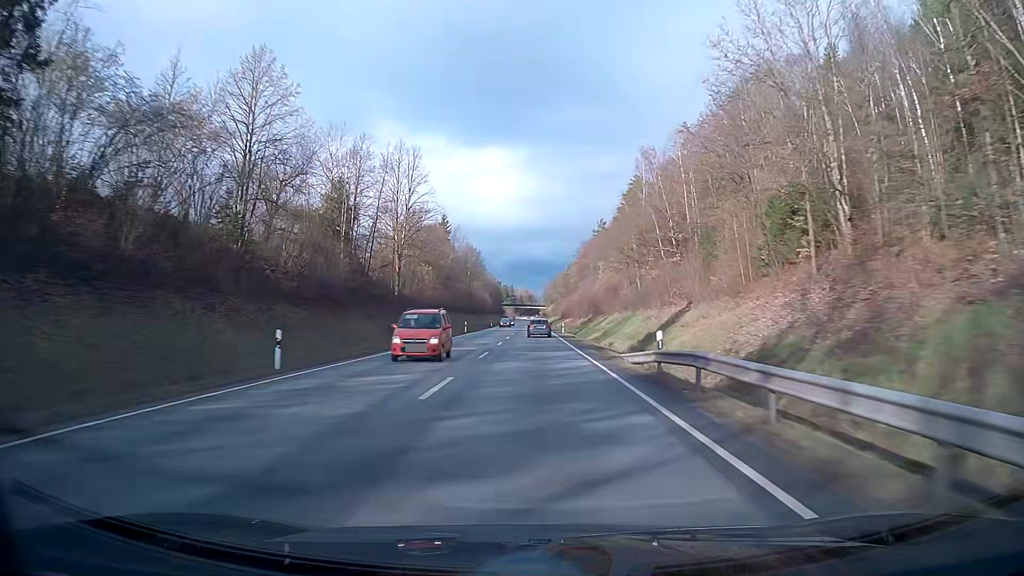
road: primary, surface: asphalt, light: Day
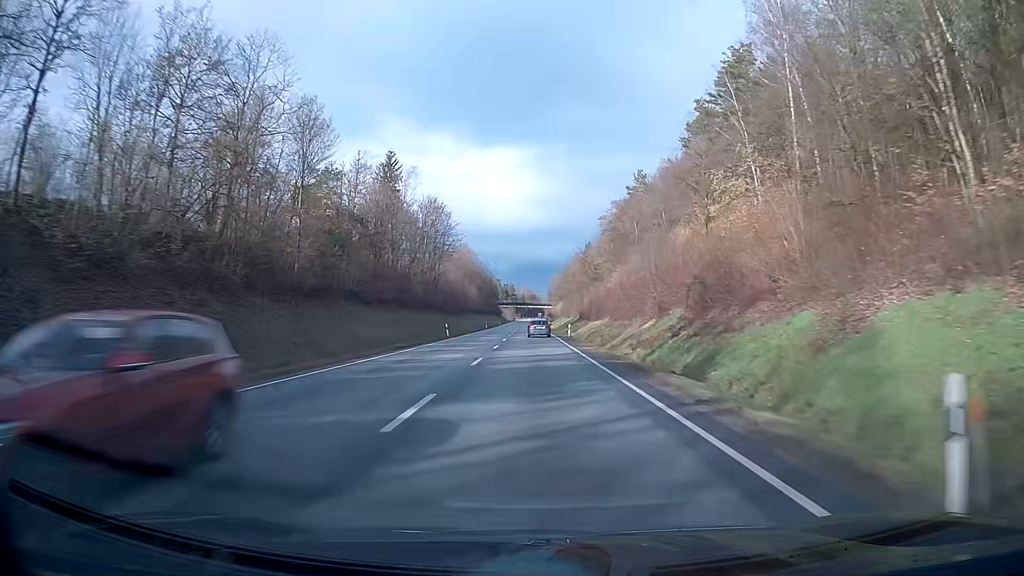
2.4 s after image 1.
(-0.1, +63.2) m; 0°
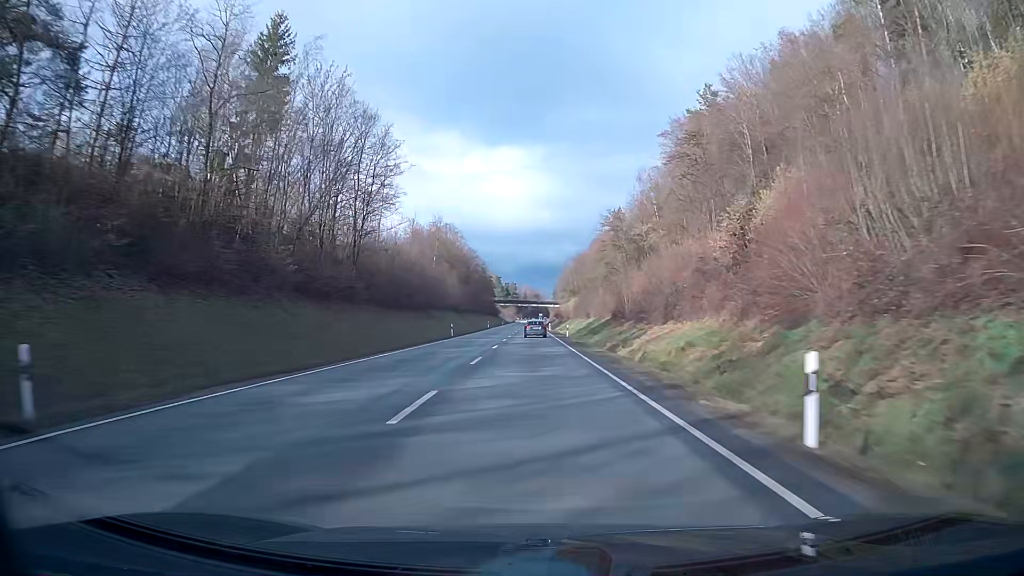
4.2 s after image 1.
(-0.1, +47.4) m; 0°
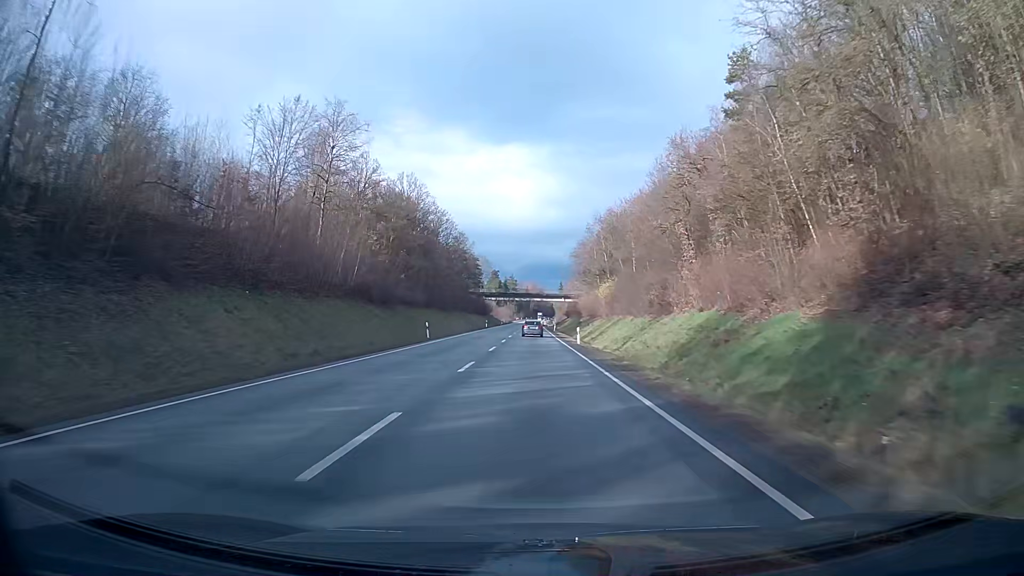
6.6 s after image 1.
(-0.1, +63.2) m; 0°
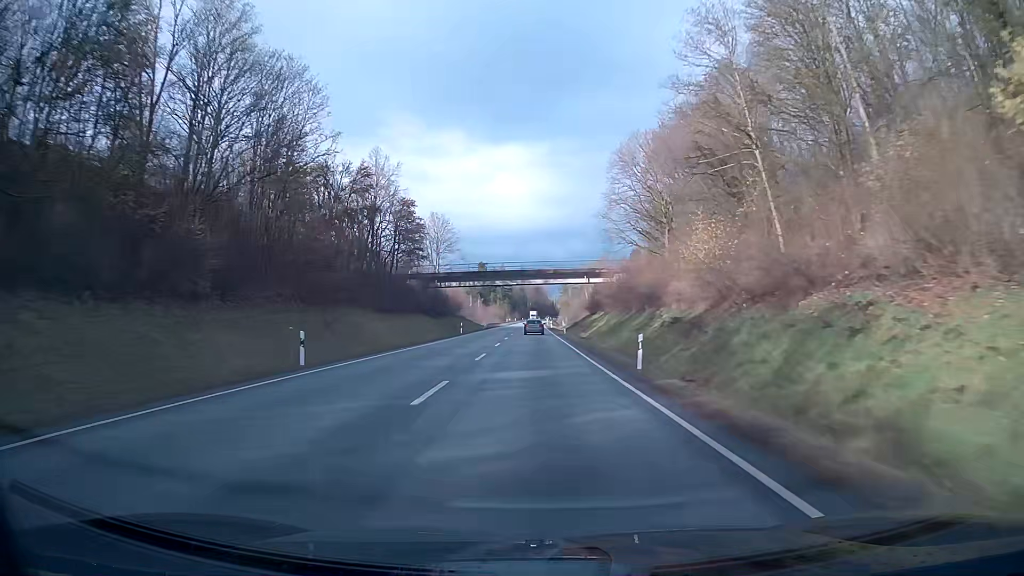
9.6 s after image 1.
(+0.1, +79.0) m; 0°
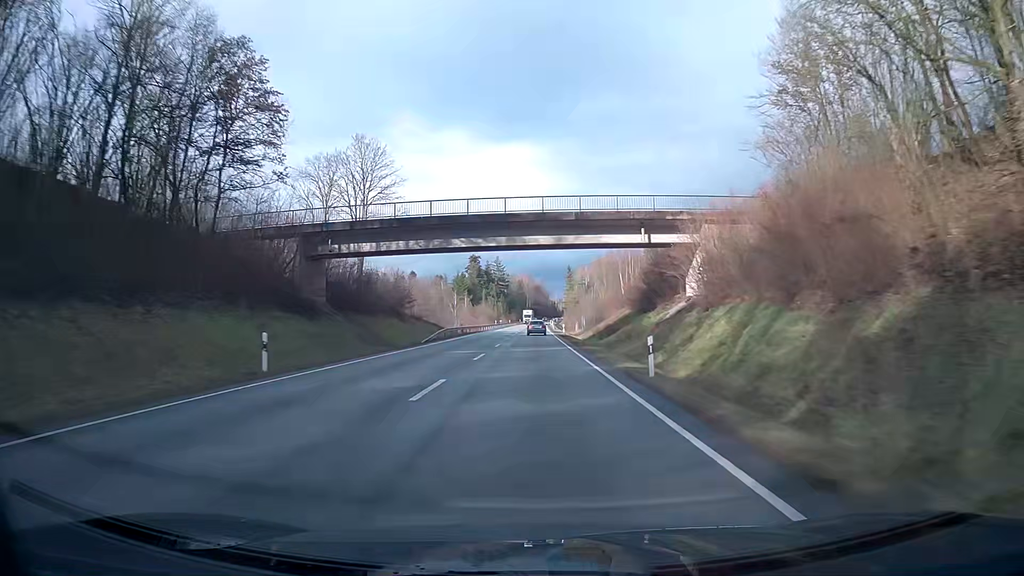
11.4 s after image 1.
(+0.1, +47.4) m; 0°
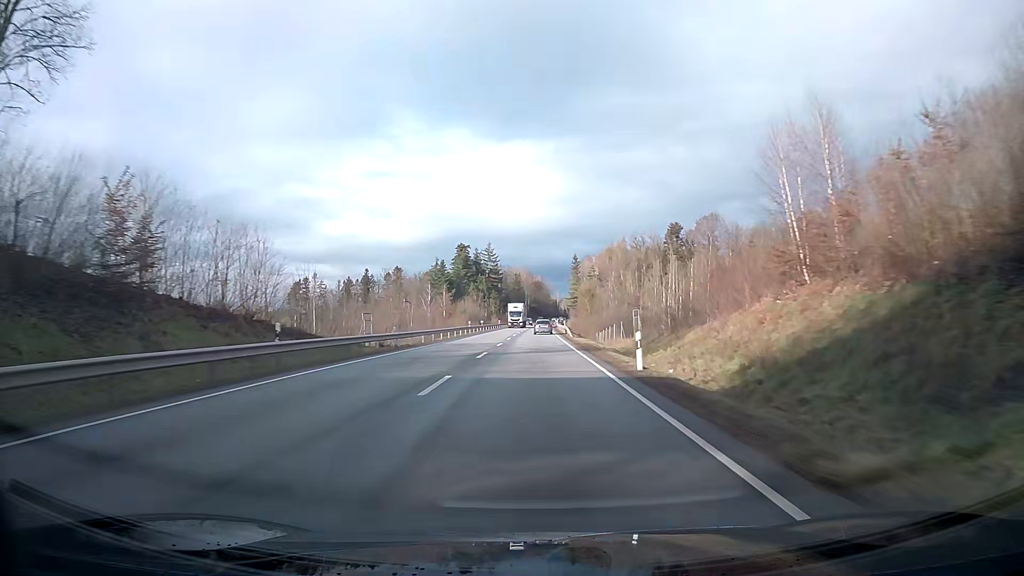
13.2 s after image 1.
(-0.1, +47.4) m; 0°
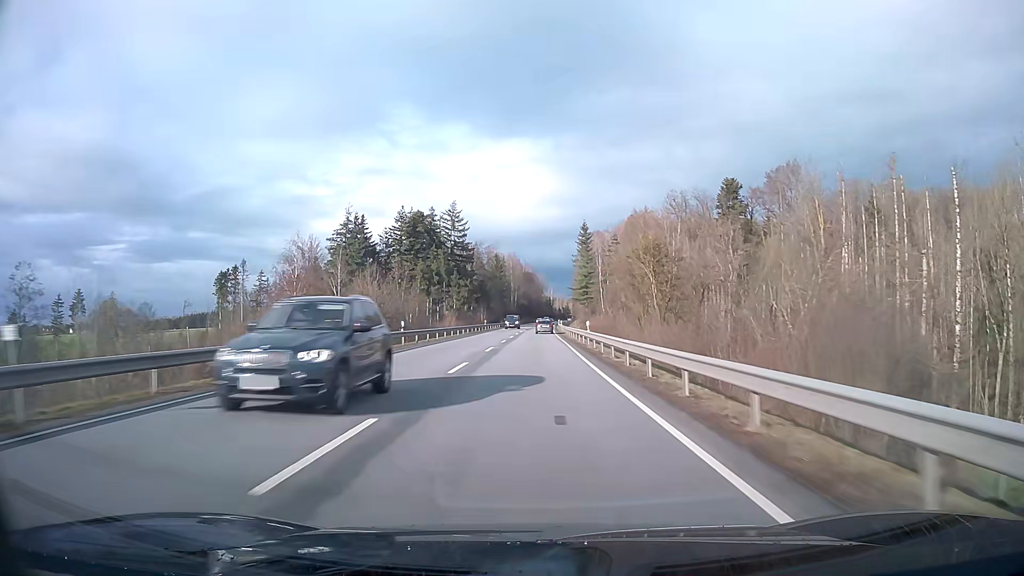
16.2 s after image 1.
(+0.5, +78.9) m; +1°
(0, +10) (0, +20) (0, +30) (0, +40) (0, +50) (0, +60) (0, +70) (+1, +80) (+1, +90) (+1, +100) m
